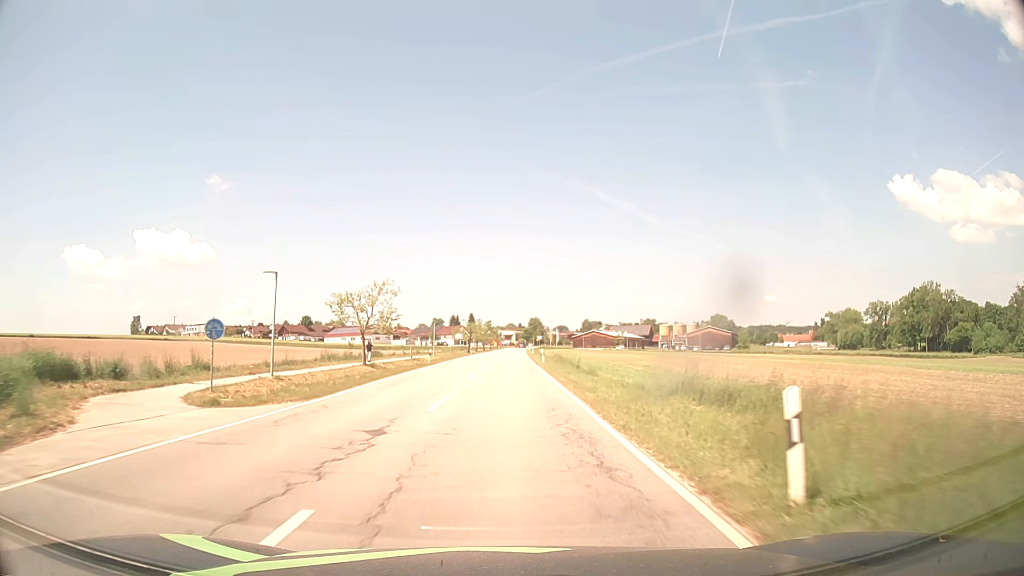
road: secondary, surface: asphalt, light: Day
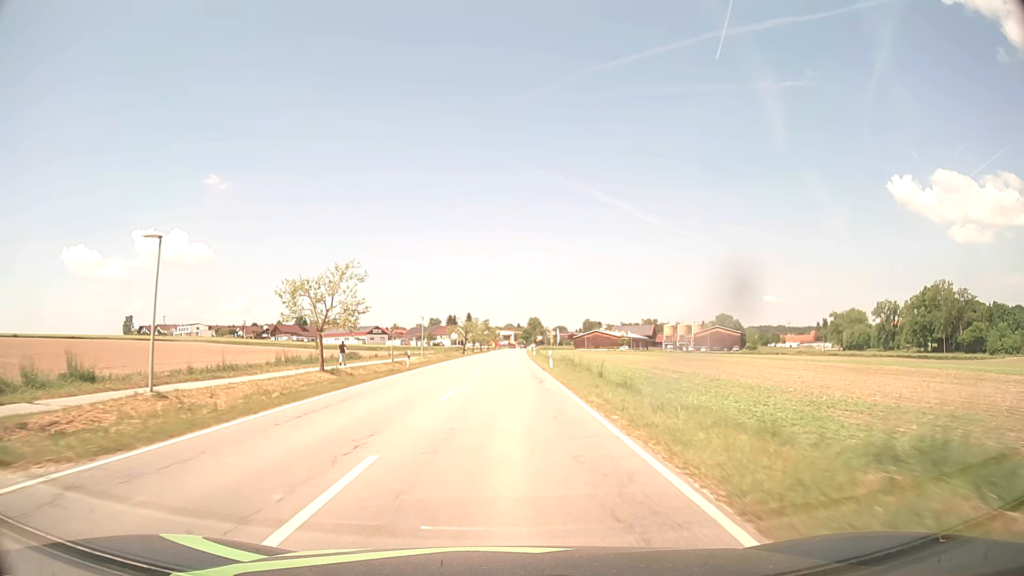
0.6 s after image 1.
(0.0, +9.6) m; 0°
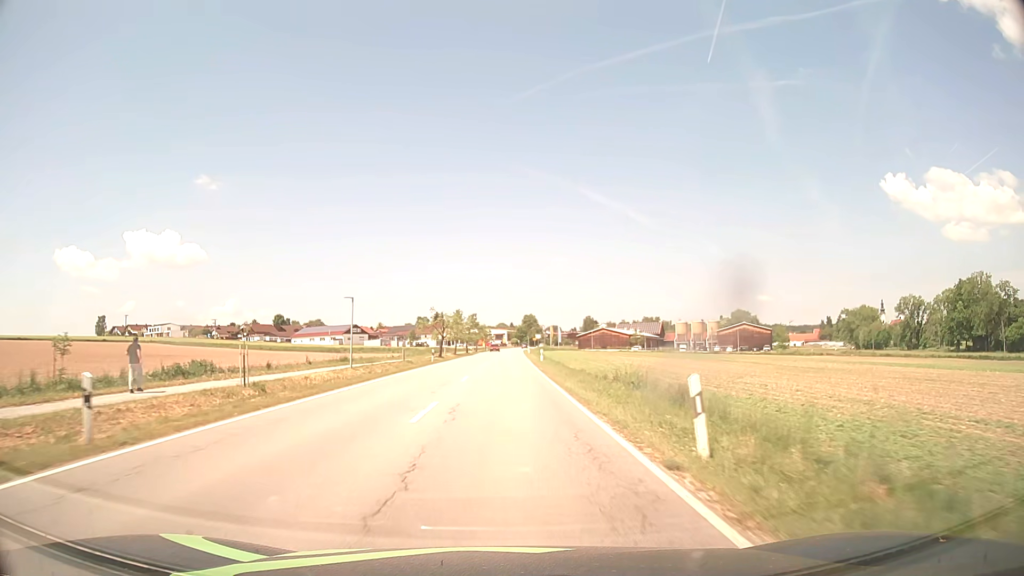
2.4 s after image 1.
(+0.1, +29.2) m; +1°
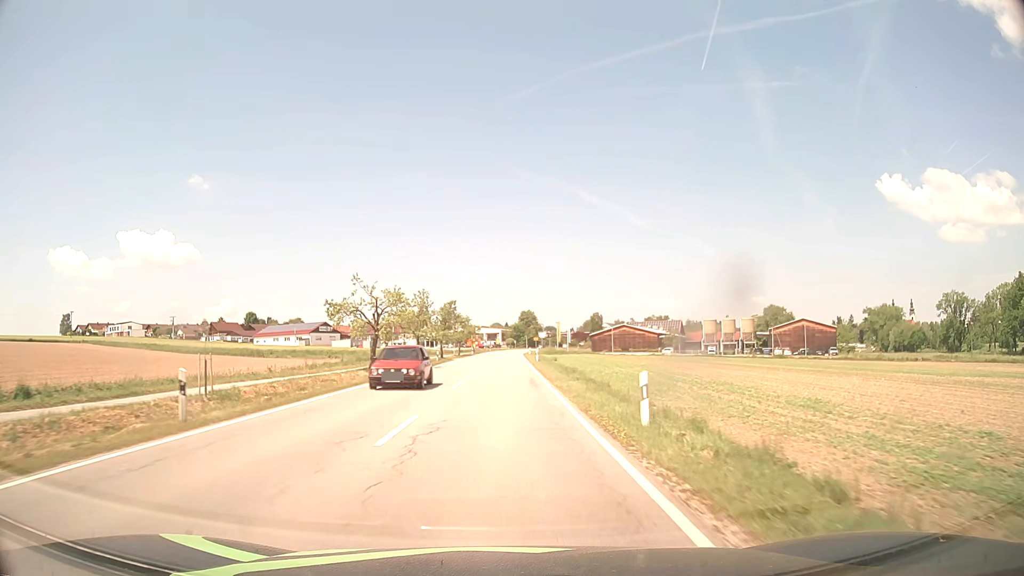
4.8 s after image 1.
(+0.2, +38.9) m; 0°
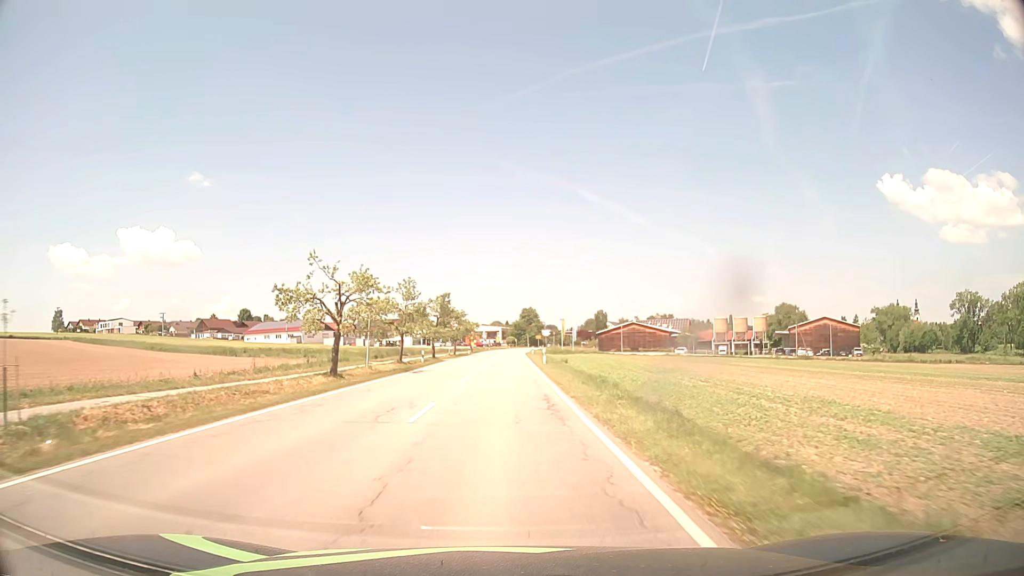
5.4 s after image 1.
(0.0, +9.8) m; 0°
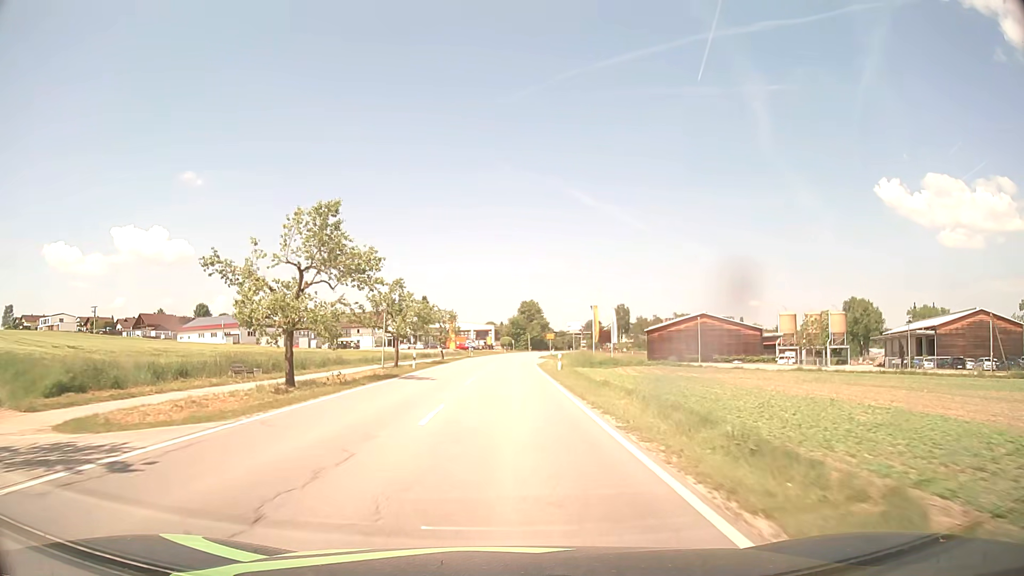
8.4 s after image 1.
(+0.1, +49.1) m; 0°
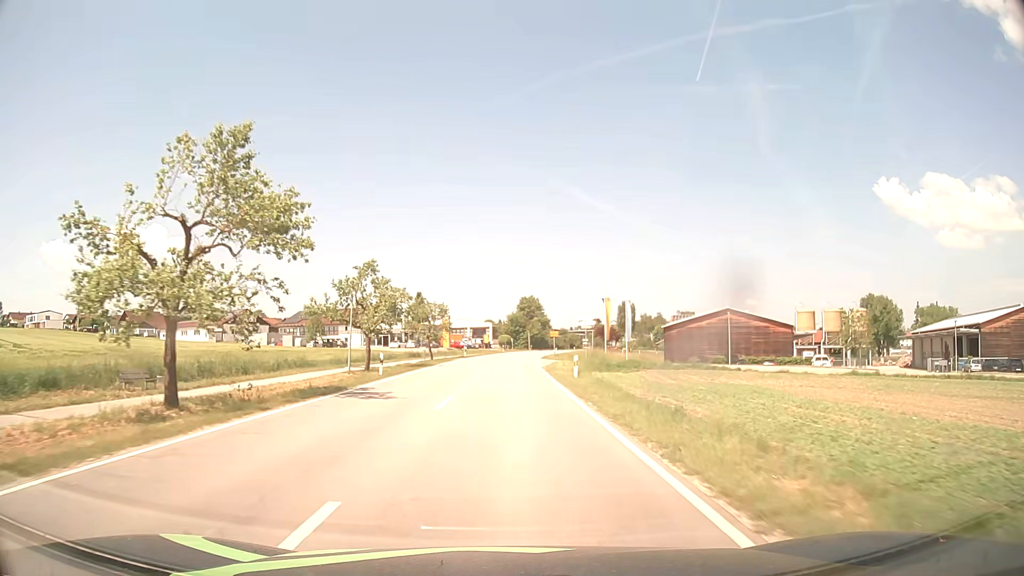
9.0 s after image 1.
(0.0, +9.7) m; 0°
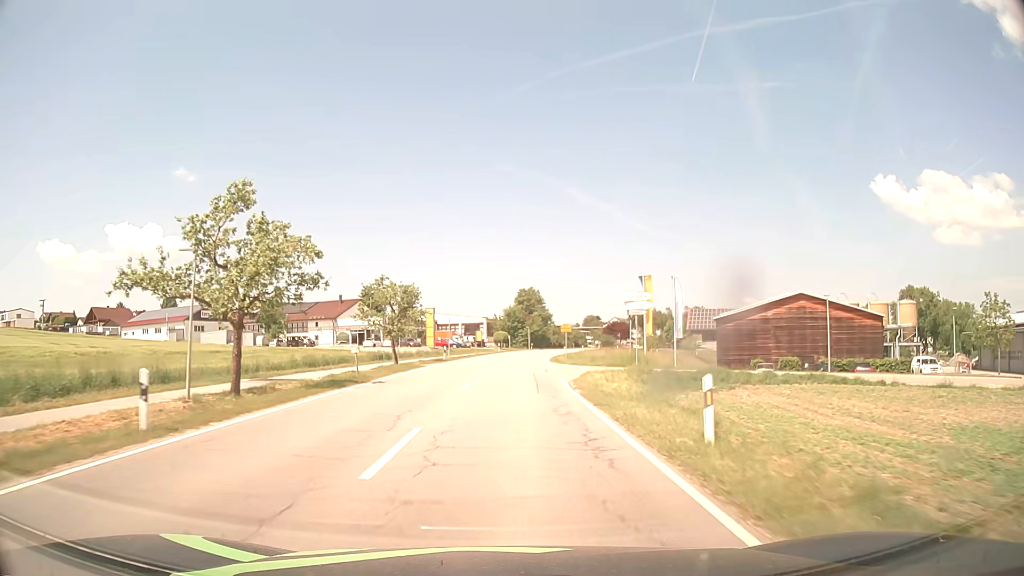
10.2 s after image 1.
(0.0, +19.3) m; 0°
(0, +10) (0, +20) (0, +30) (+1, +40) (+1, +50) (+2, +60) (+3, +70) (+4, +80) (+6, +90) (+7, +100) m
